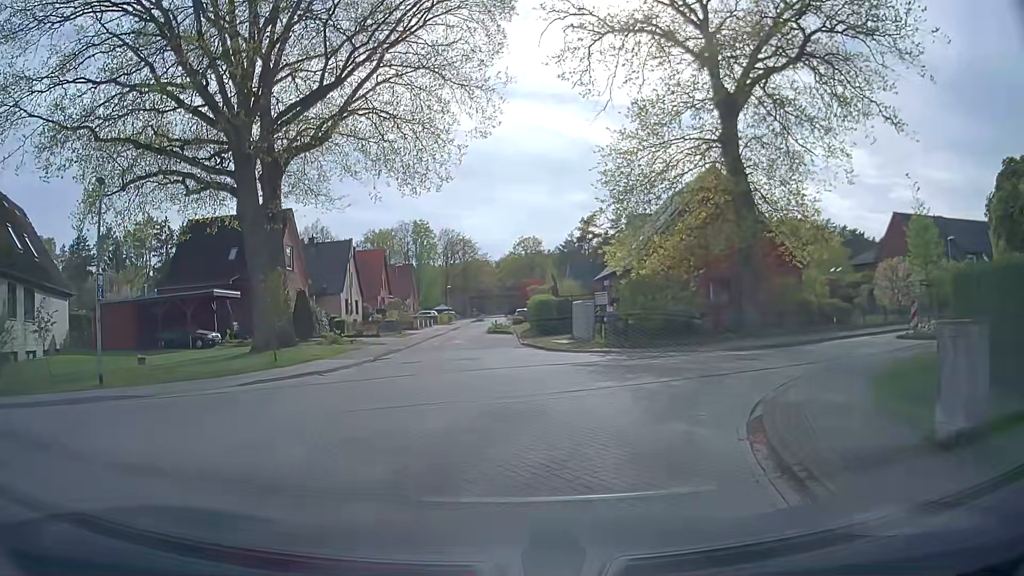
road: residential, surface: asphalt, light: Day
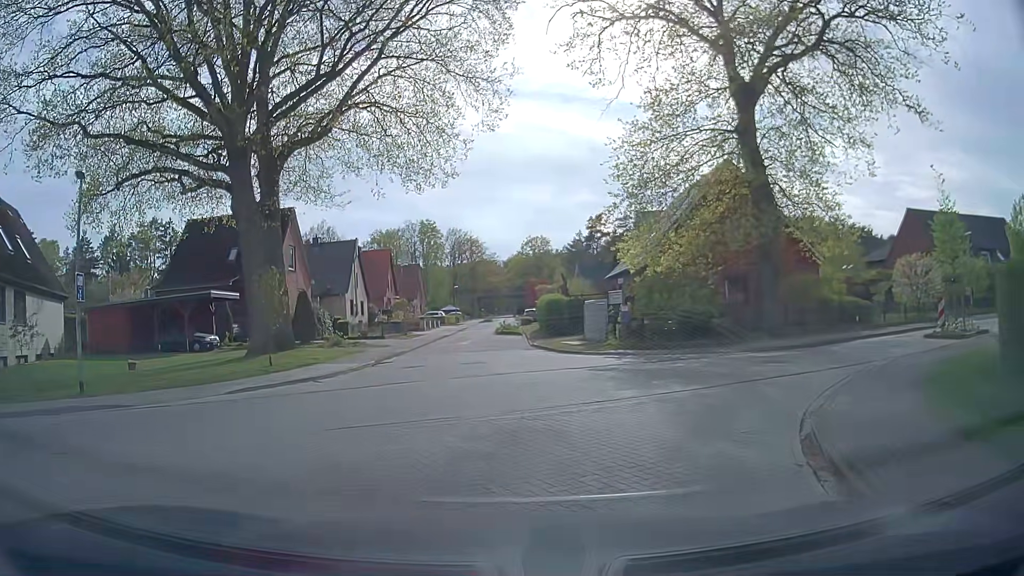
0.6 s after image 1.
(0.0, +1.3) m; -1°
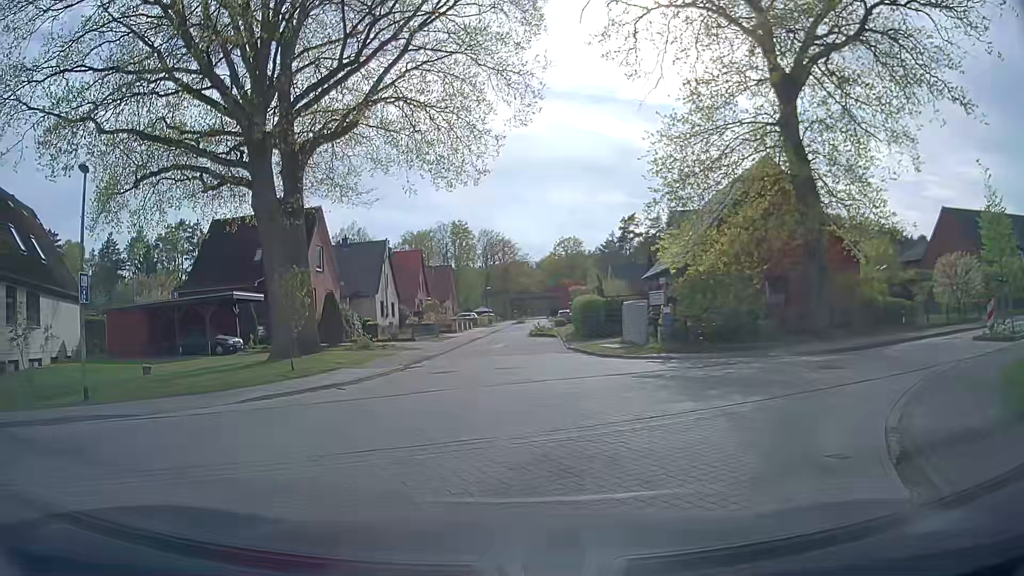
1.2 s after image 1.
(0.0, +1.2) m; -4°
